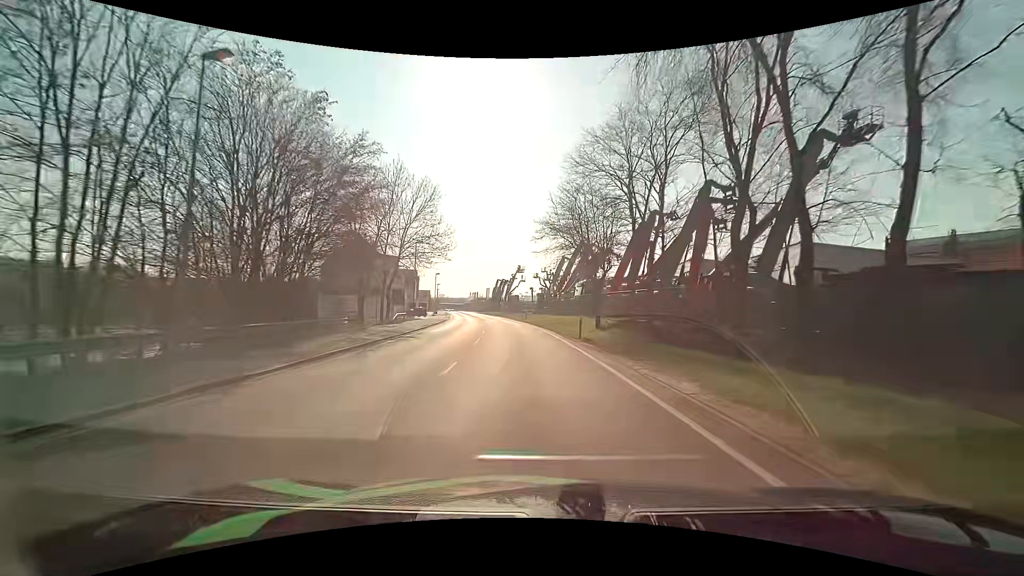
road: primary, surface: asphalt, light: Day
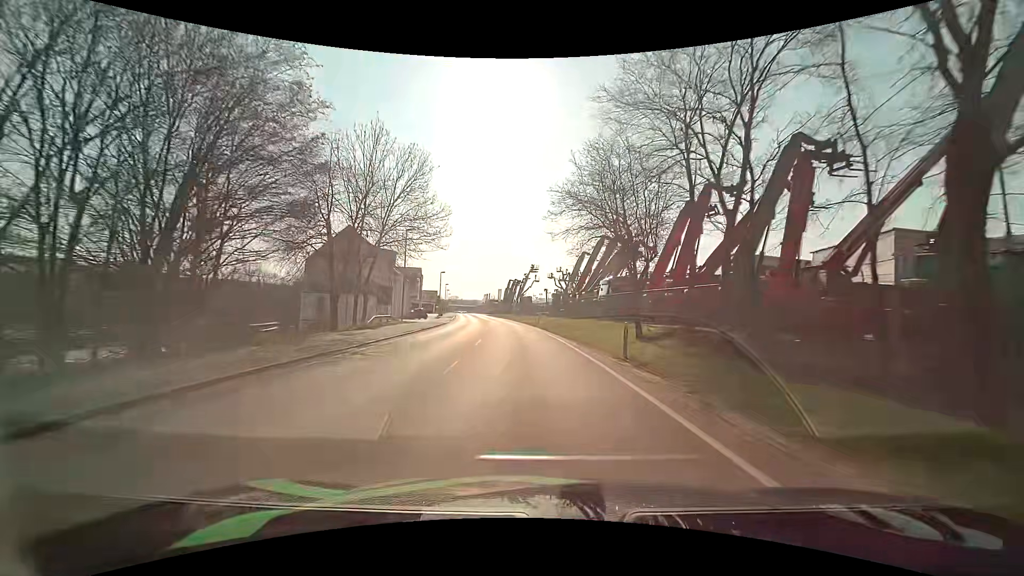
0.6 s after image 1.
(-0.1, +9.1) m; -2°
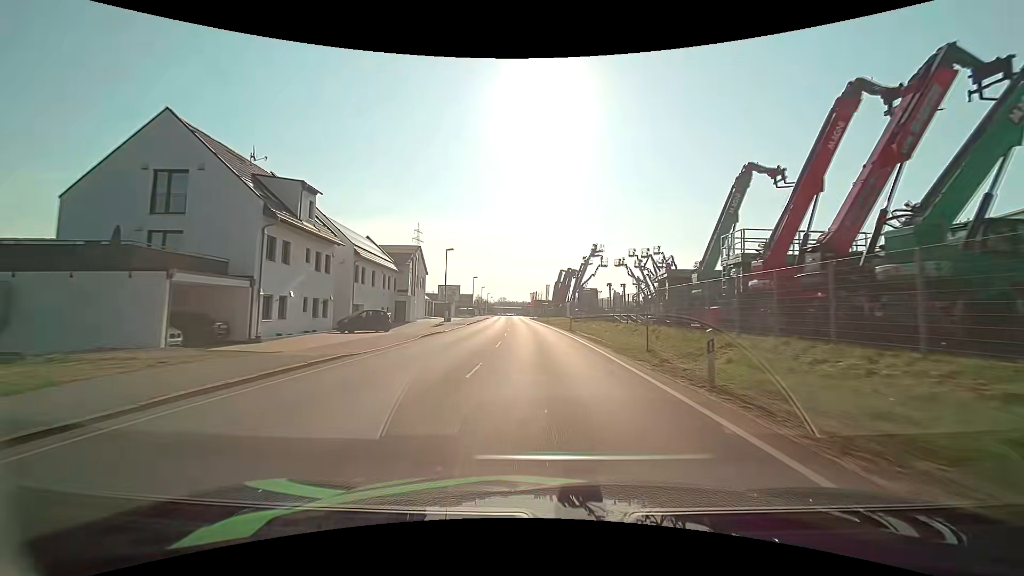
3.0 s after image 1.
(-1.8, +36.5) m; -6°
